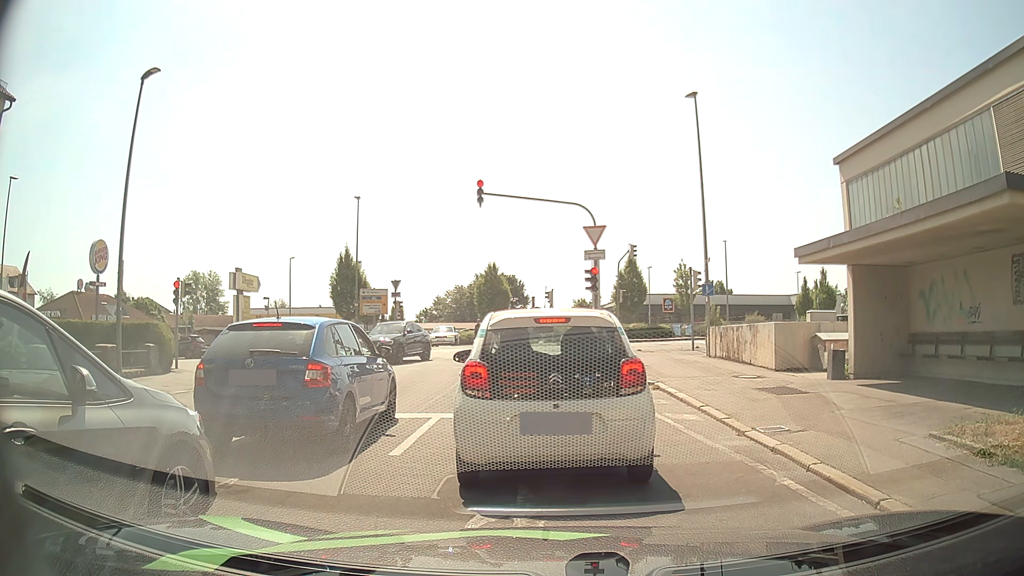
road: residential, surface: asphalt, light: Day
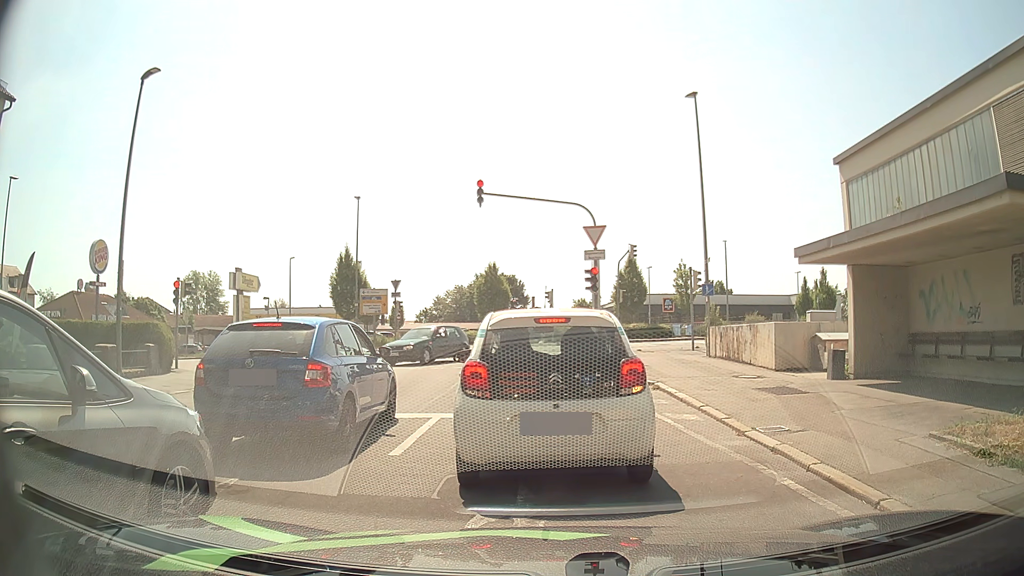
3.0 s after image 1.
(0.0, 0.0) m; 0°
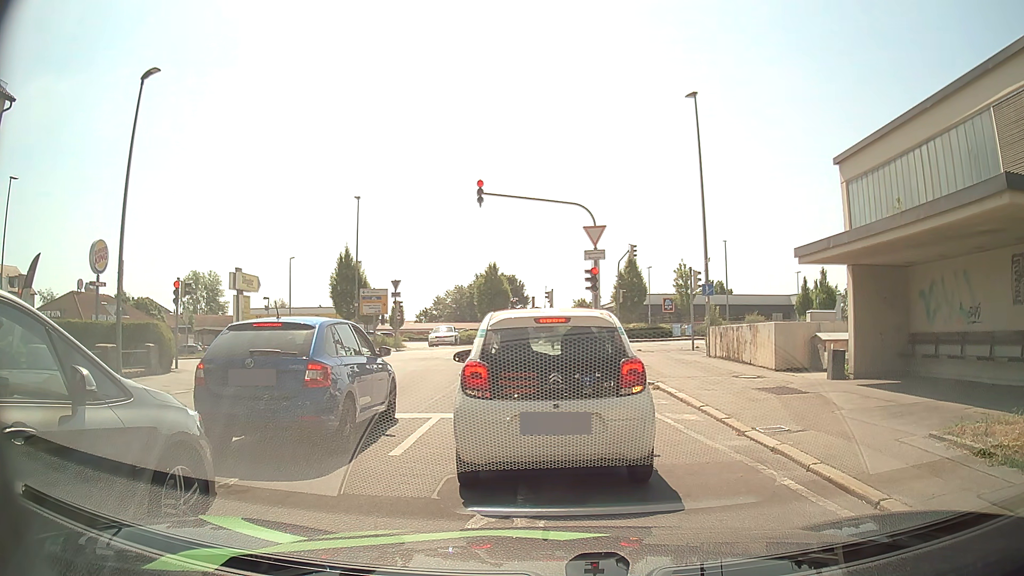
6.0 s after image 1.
(0.0, 0.0) m; 0°
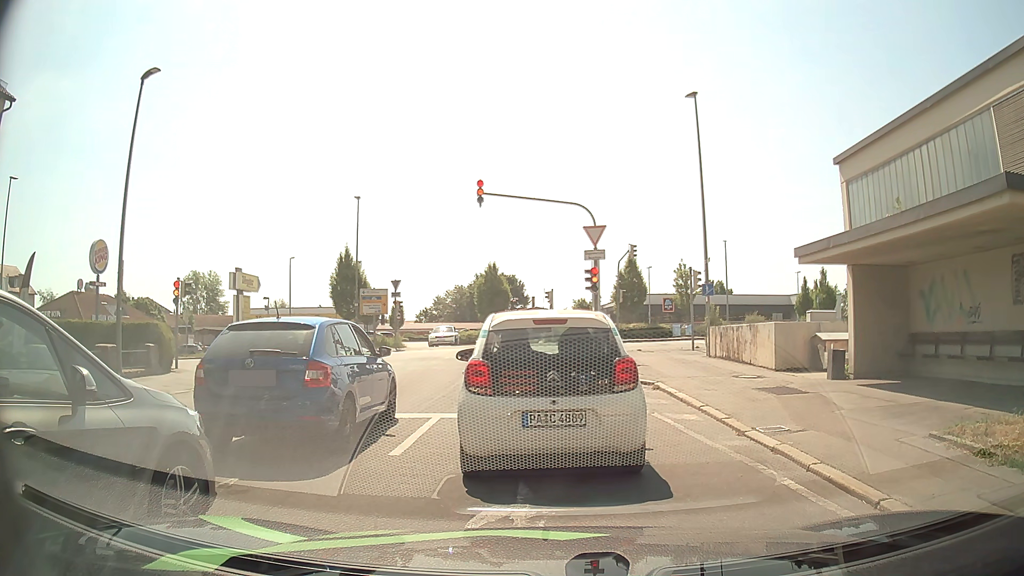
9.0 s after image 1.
(0.0, 0.0) m; 0°
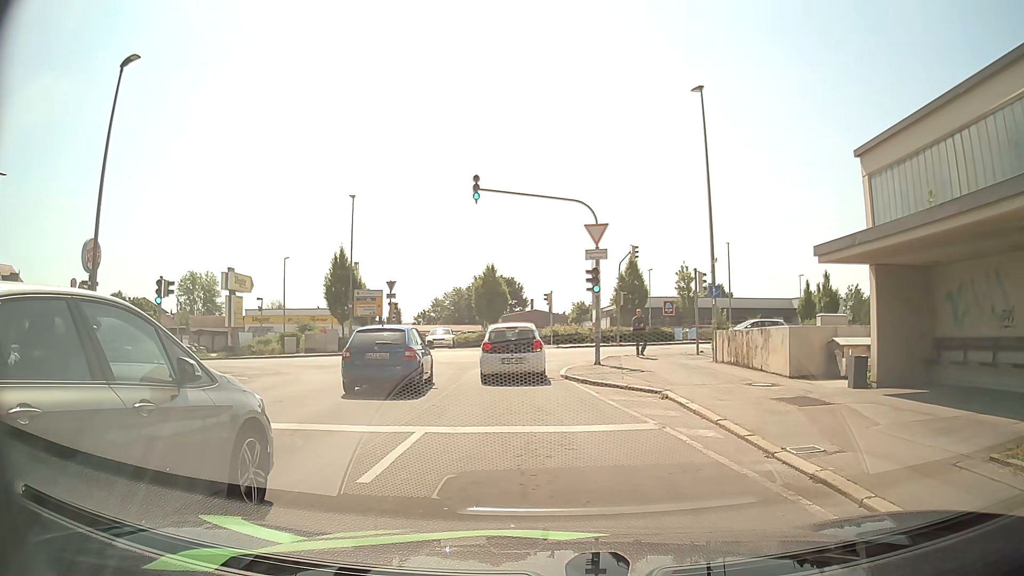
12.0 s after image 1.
(0.0, +1.2) m; -2°
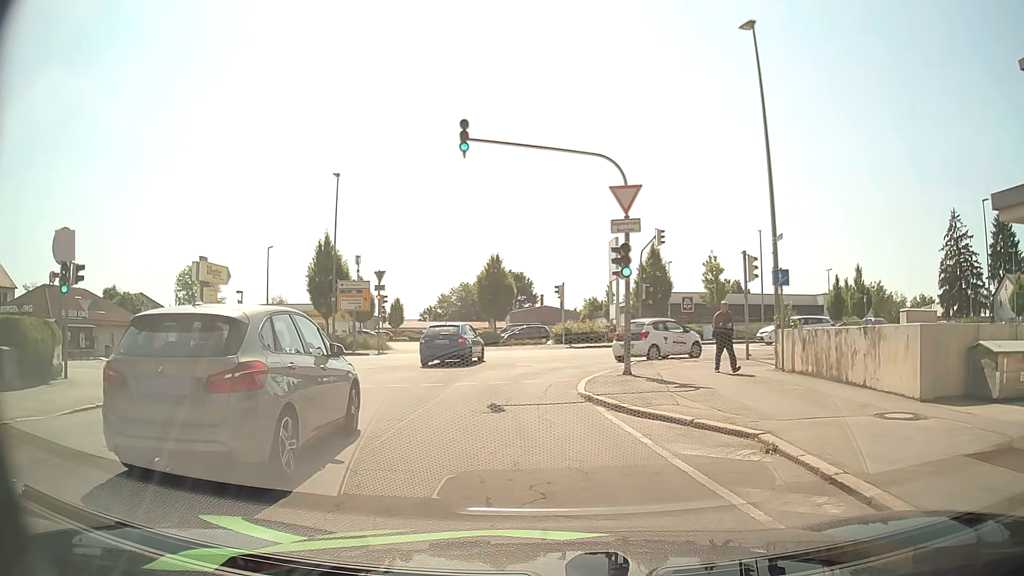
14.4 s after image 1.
(0.0, +5.9) m; -1°
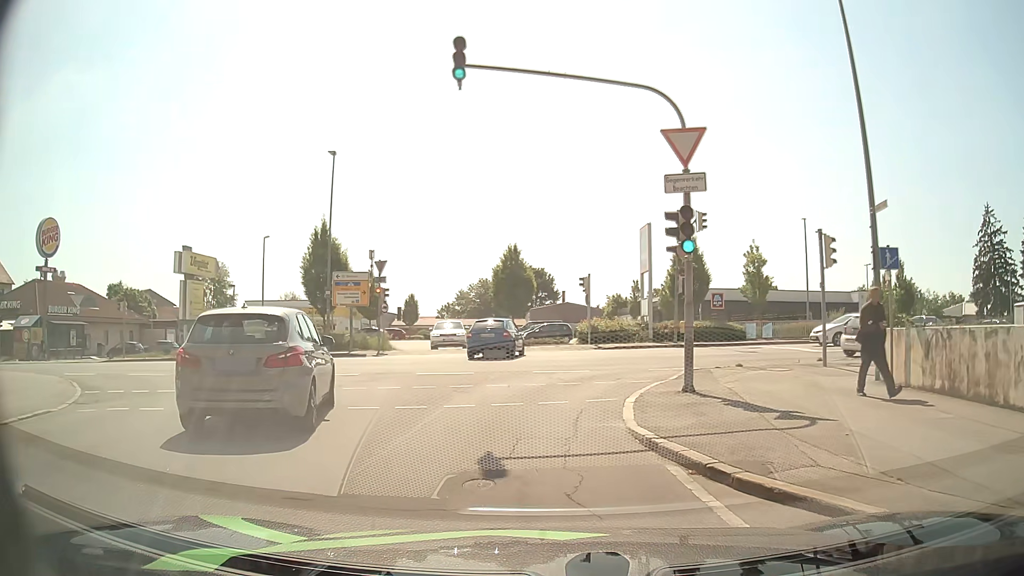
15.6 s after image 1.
(-0.1, +4.8) m; -2°
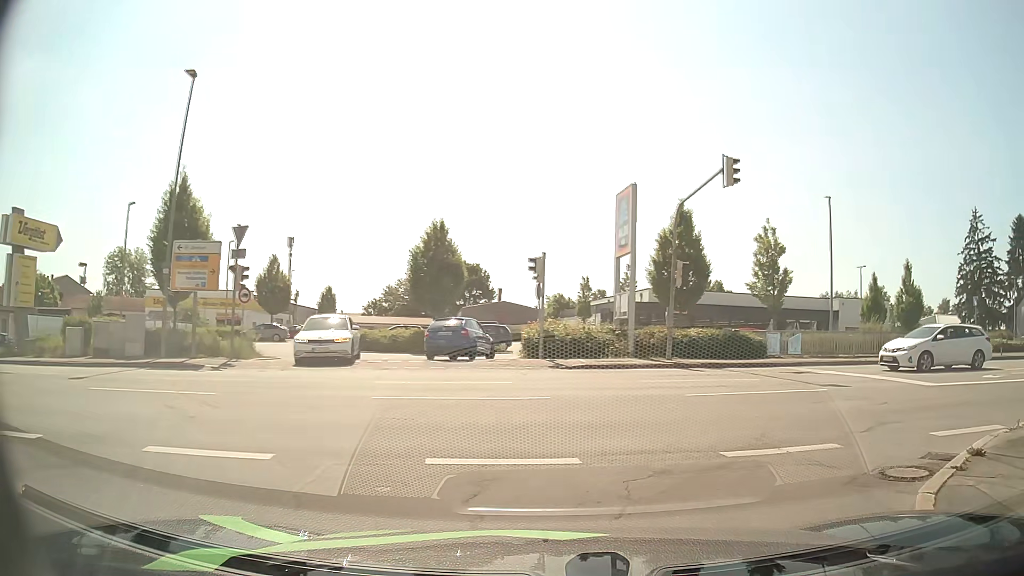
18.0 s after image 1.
(-0.1, +11.6) m; +7°
(+3, +9) (+12, +13) (+22, +14) (+32, +16) (+41, +18) (+51, +19) (+61, +20) (+71, +20) (+81, +20) (+91, +20) m
